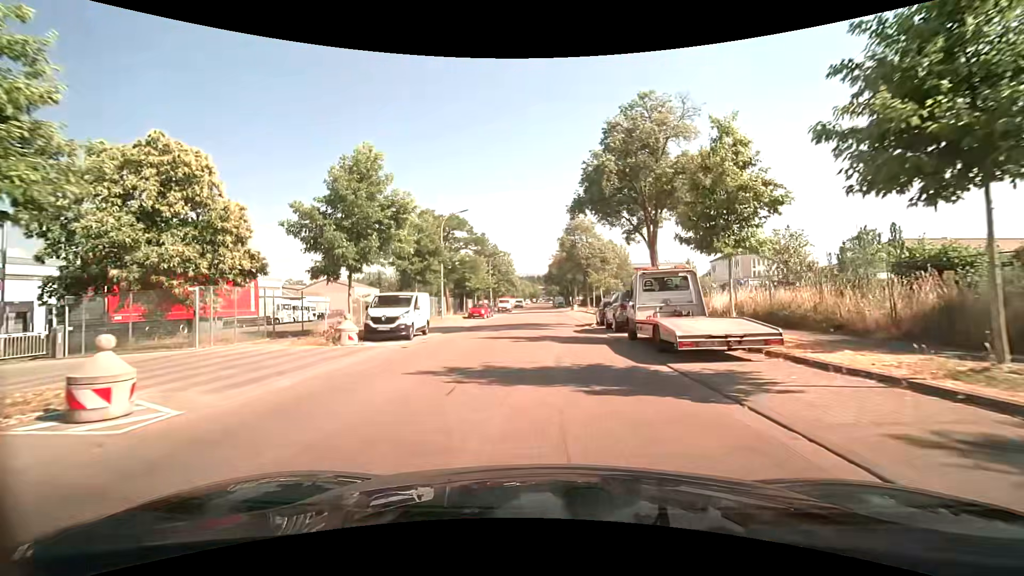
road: residential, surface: asphalt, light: Day
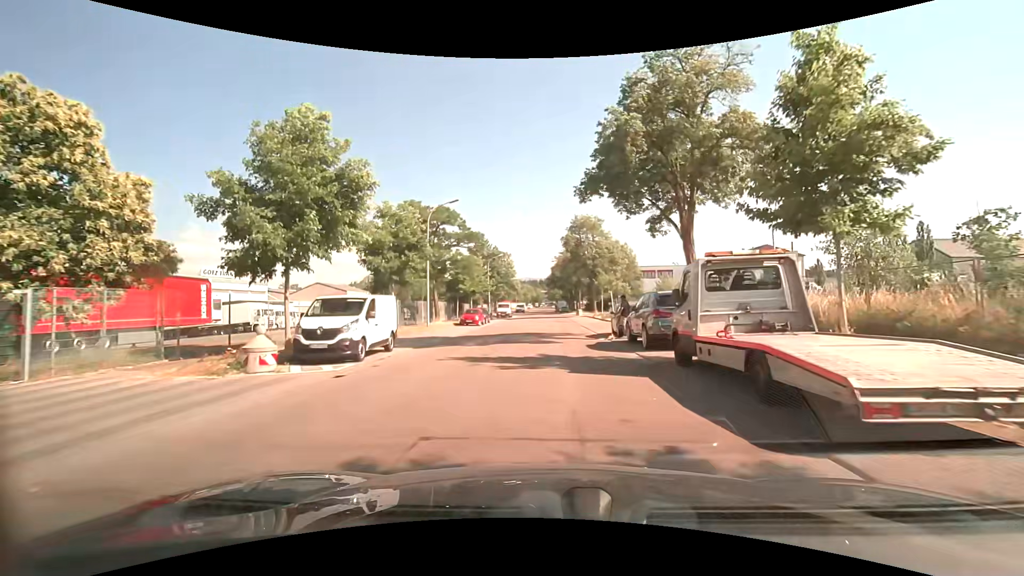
(0.0, +5.8) m; -1°
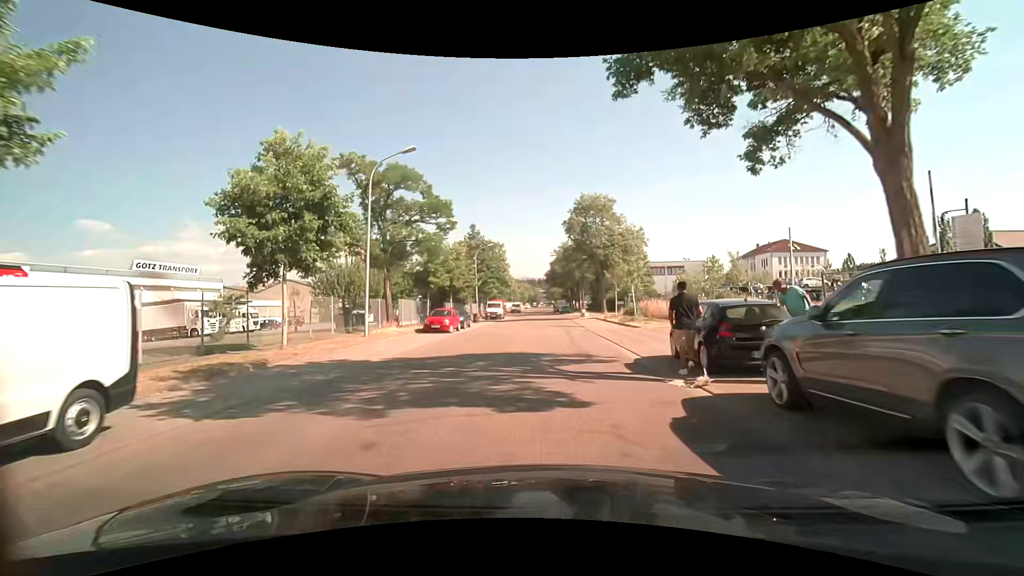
(0.0, +11.7) m; 0°
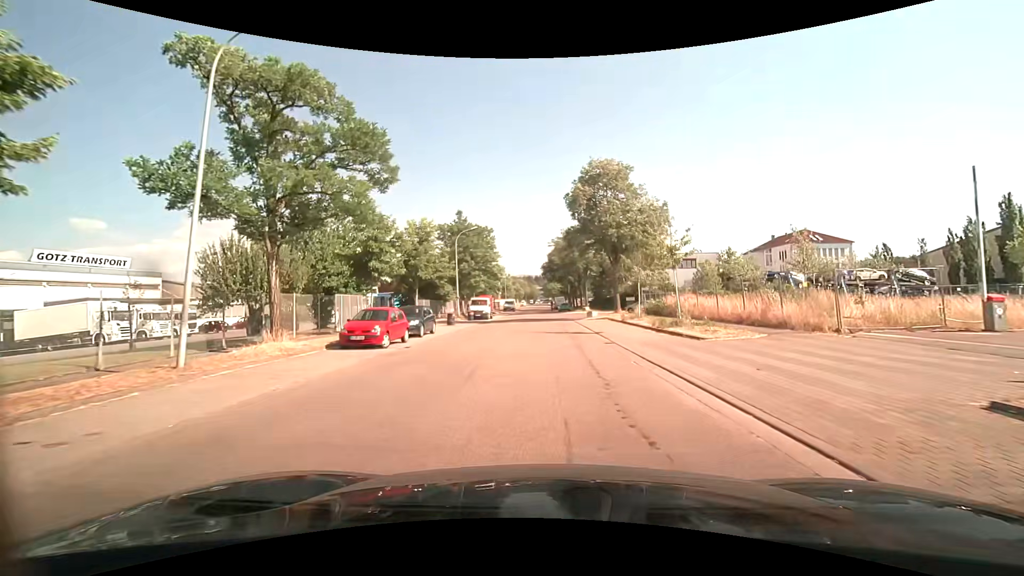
(0.0, +11.5) m; 0°
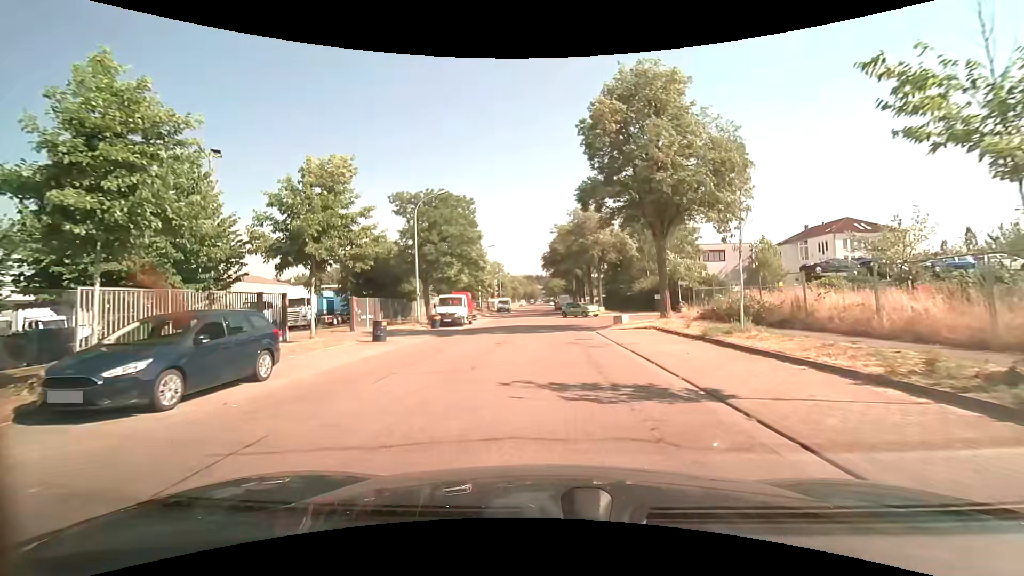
(0.0, +15.7) m; 0°
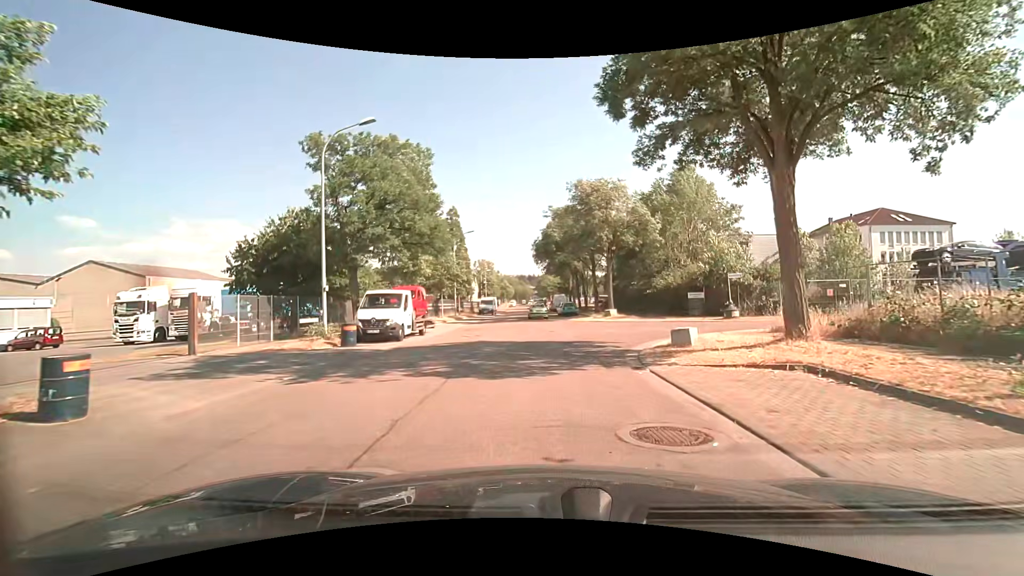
(+0.1, +13.1) m; +1°
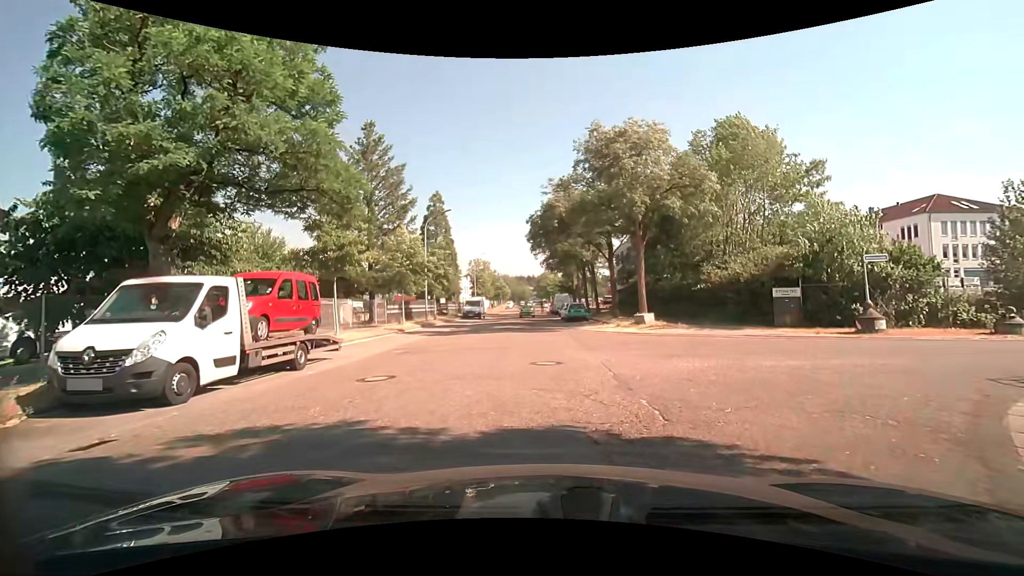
(0.0, +12.5) m; 0°
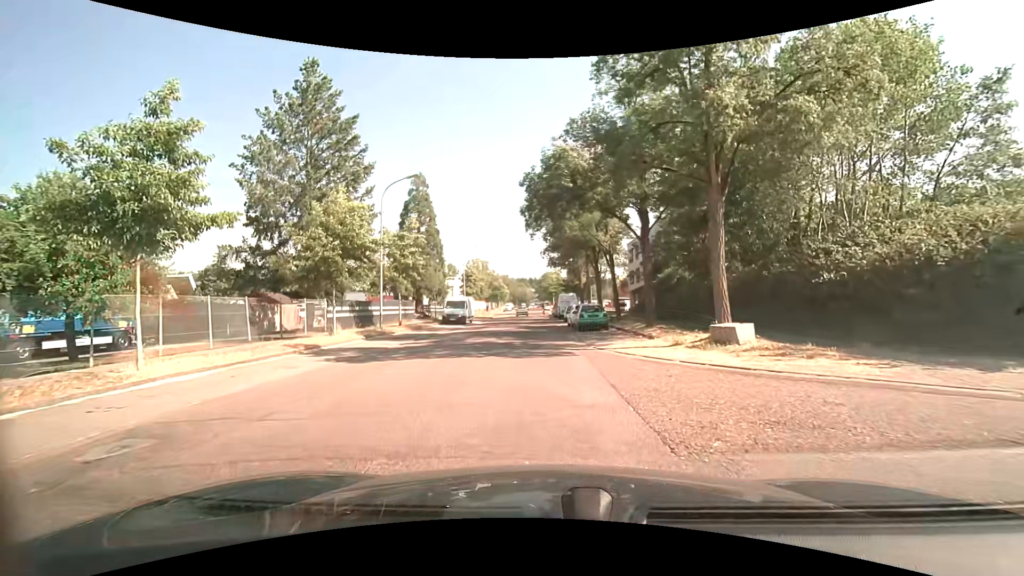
(0.0, +11.5) m; -1°
(0, +10) (0, +20) (-1, +30) (-1, +40) (-1, +50) (-1, +60) (-1, +70) (-1, +80) (0, +90) (0, +100) m
